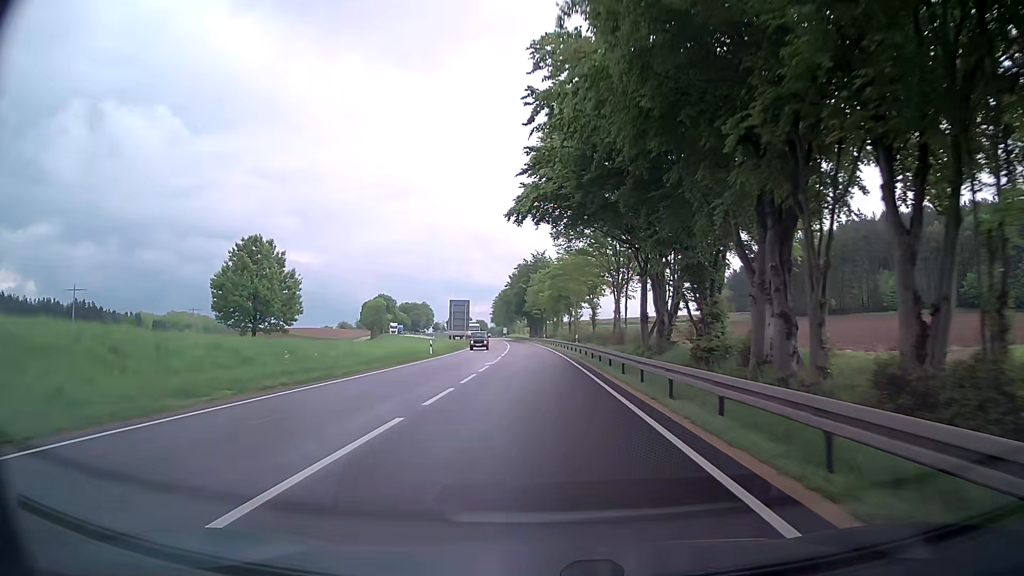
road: primary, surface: asphalt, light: Day
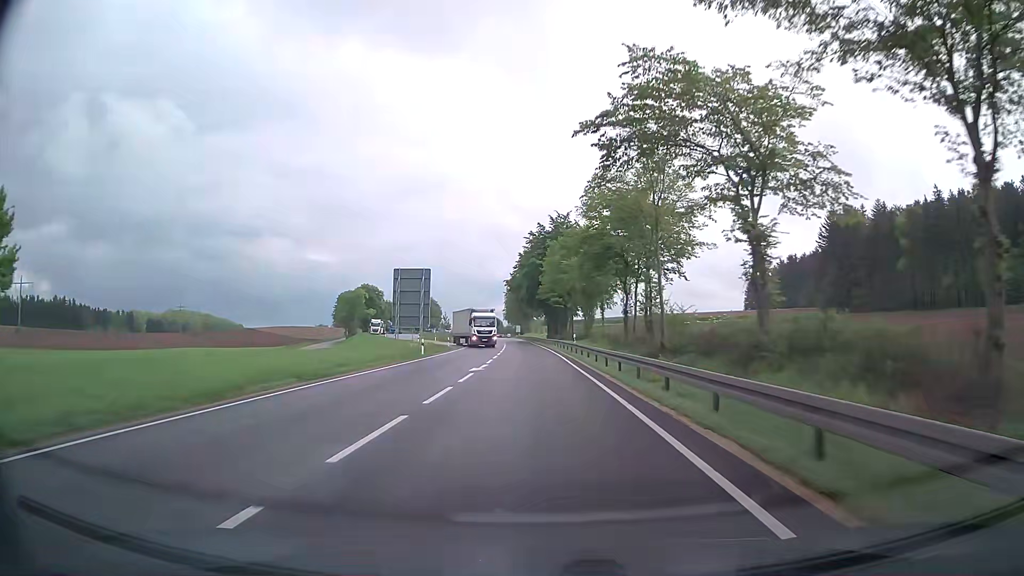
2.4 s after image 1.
(-0.1, +48.0) m; -1°
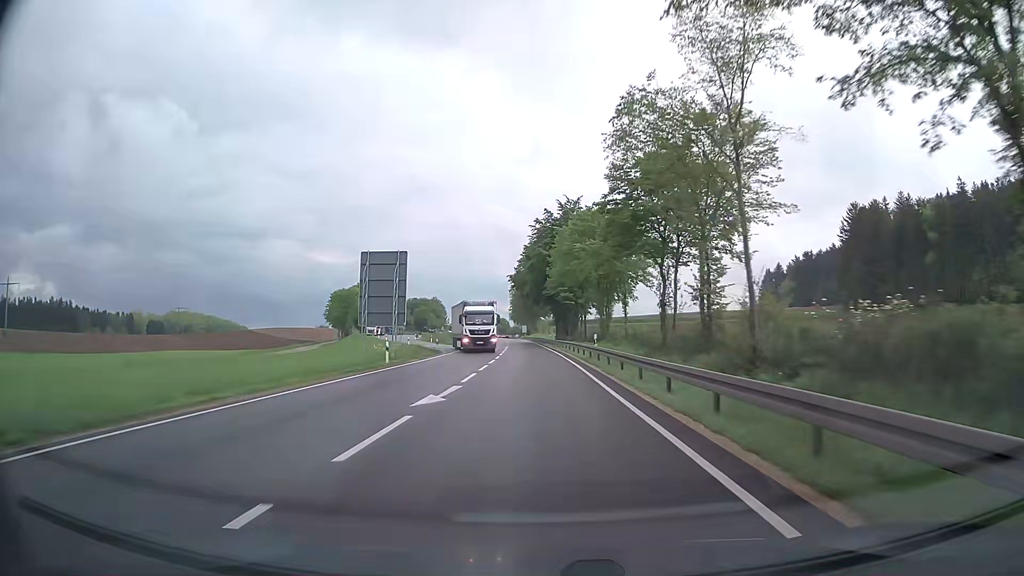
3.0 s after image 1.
(-0.1, +11.9) m; -1°
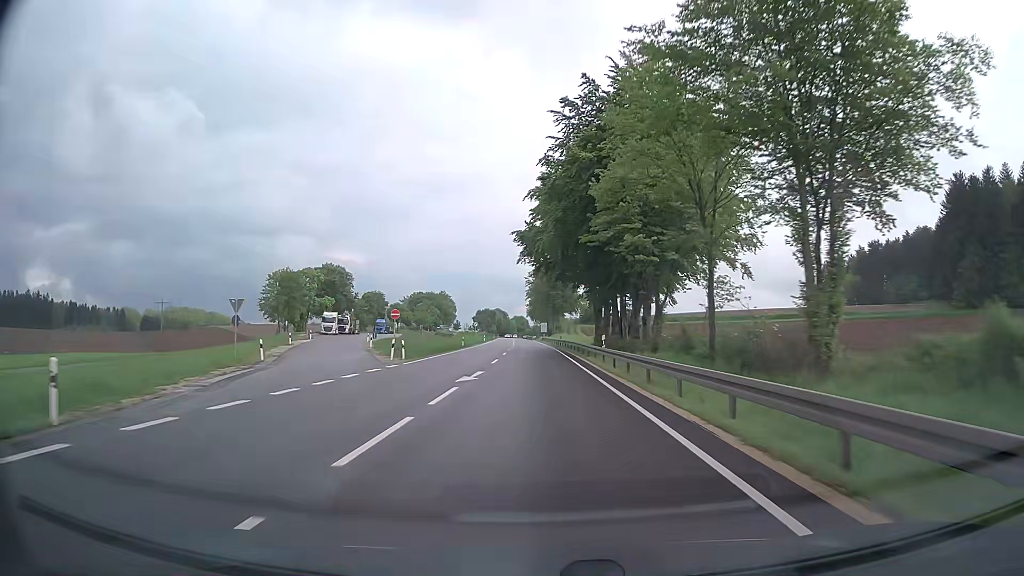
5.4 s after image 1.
(-0.5, +48.6) m; -2°
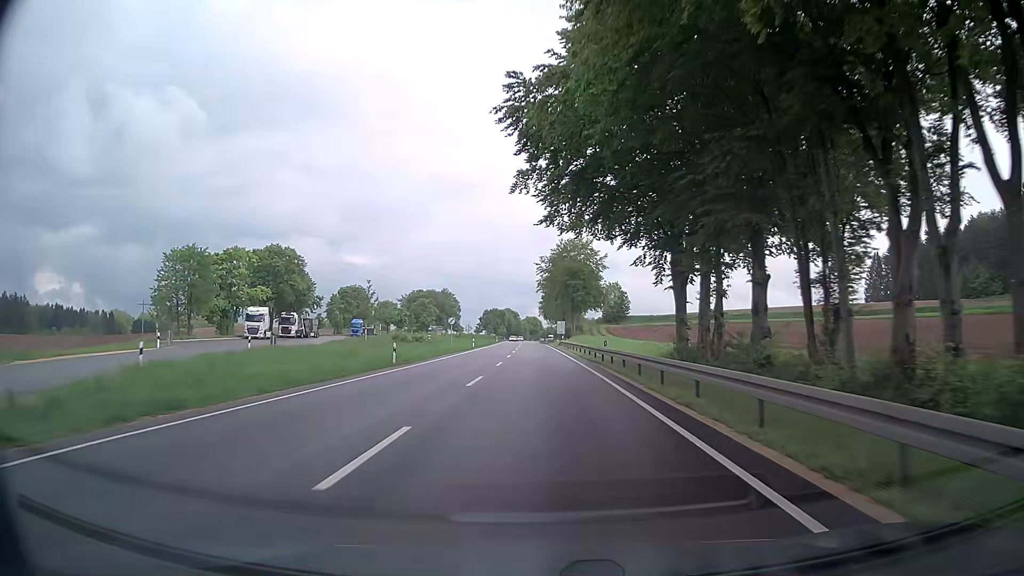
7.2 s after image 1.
(-0.4, +37.1) m; -1°
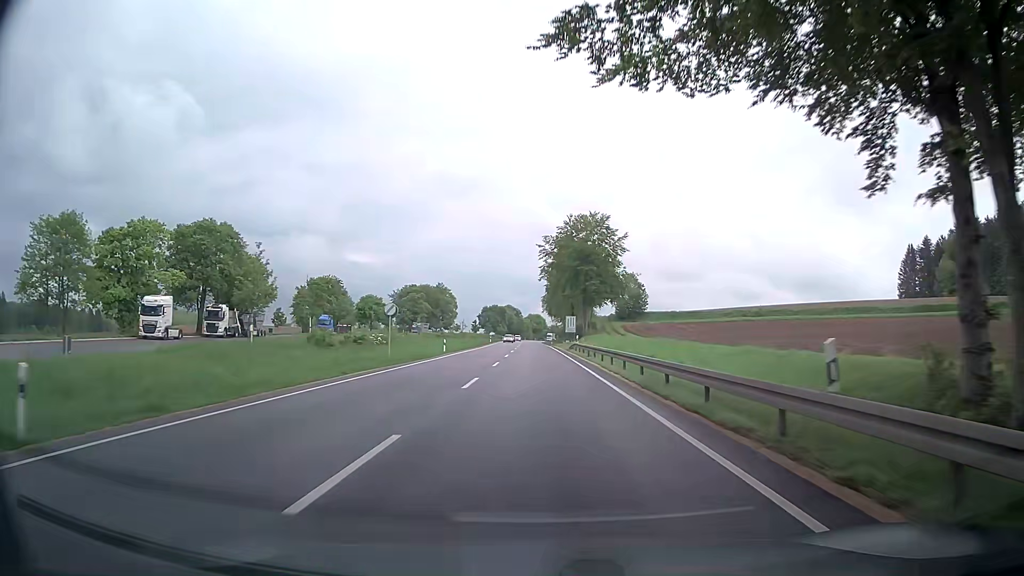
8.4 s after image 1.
(-0.1, +24.9) m; 0°
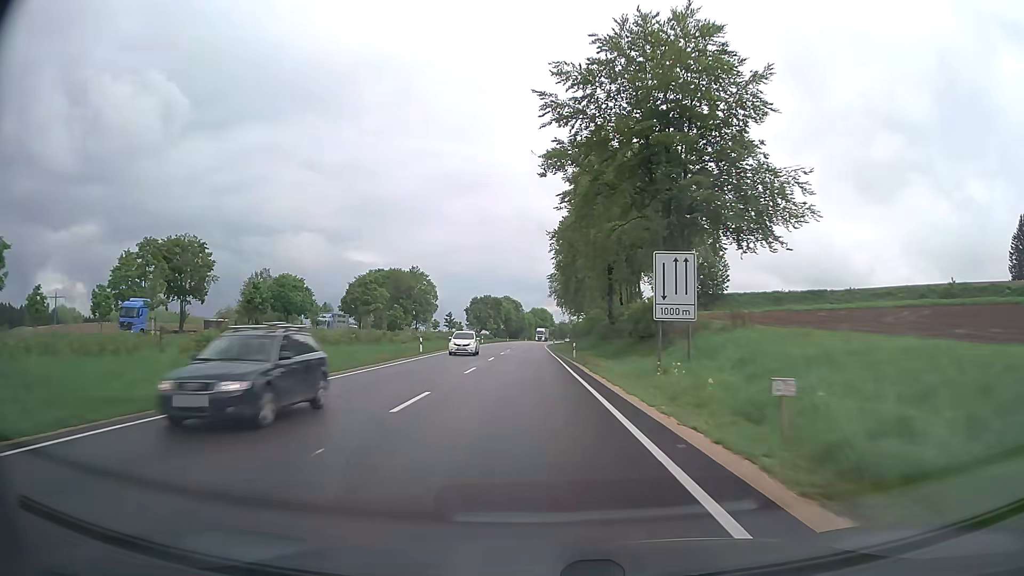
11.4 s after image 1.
(0.0, +66.0) m; 0°
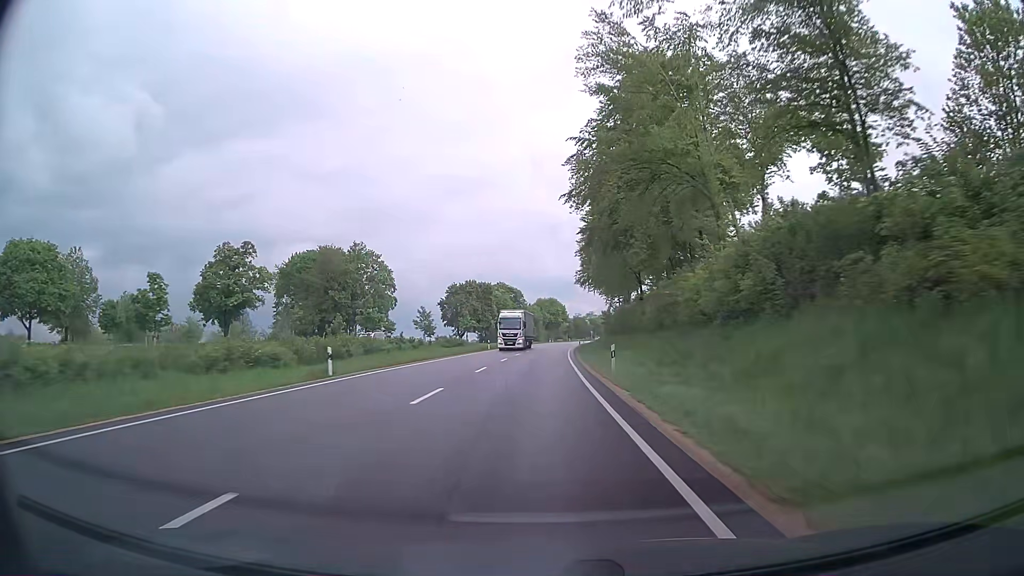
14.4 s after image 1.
(-0.6, +70.6) m; -1°
(0, +10) (0, +20) (0, +30) (0, +40) (+1, +50) (+1, +60) (+1, +70) (+2, +80) (+2, +90) (+3, +100) m
